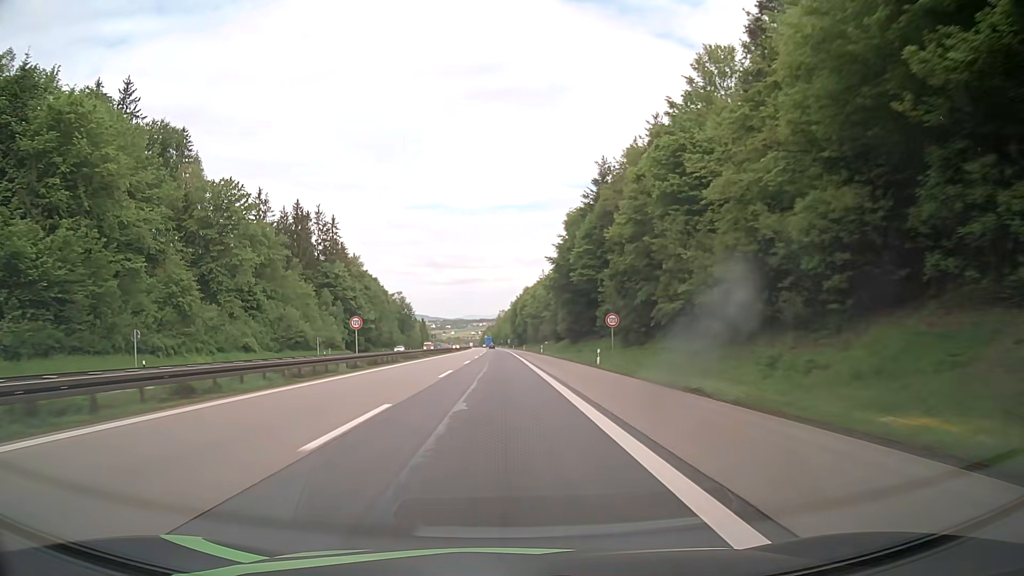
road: motorway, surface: asphalt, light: Day
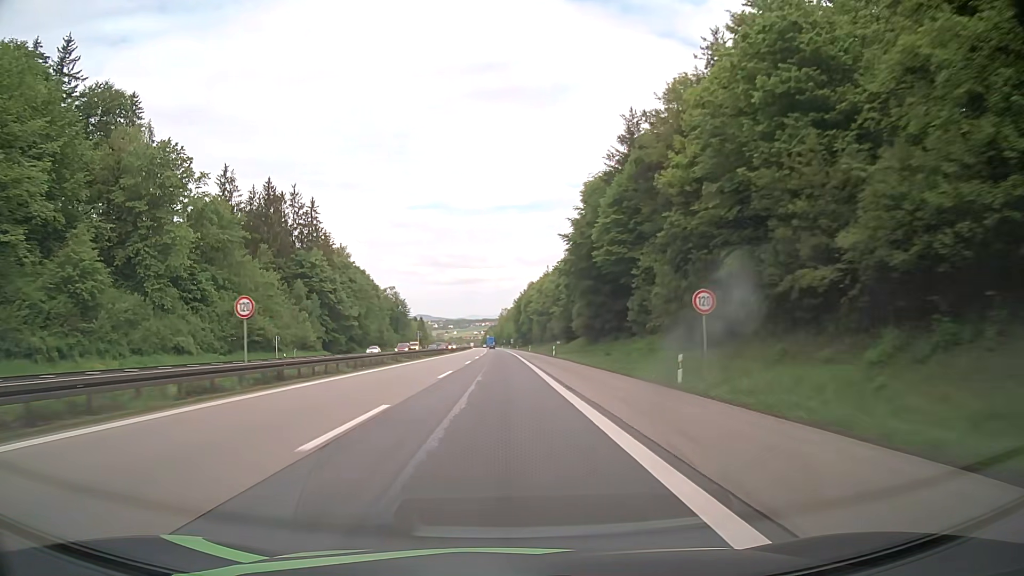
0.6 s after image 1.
(-0.1, +18.2) m; -1°
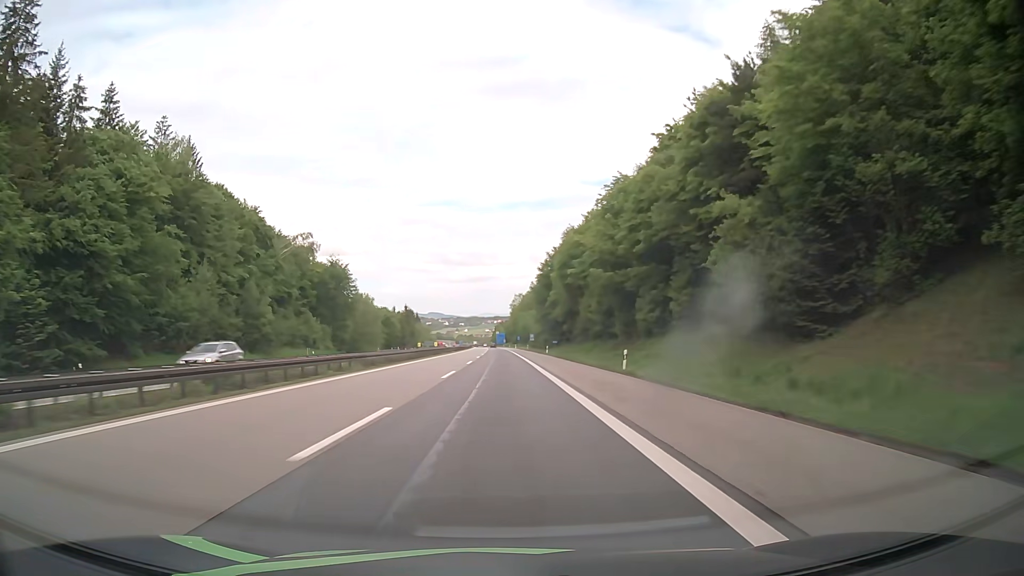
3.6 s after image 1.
(-0.6, +90.4) m; -1°
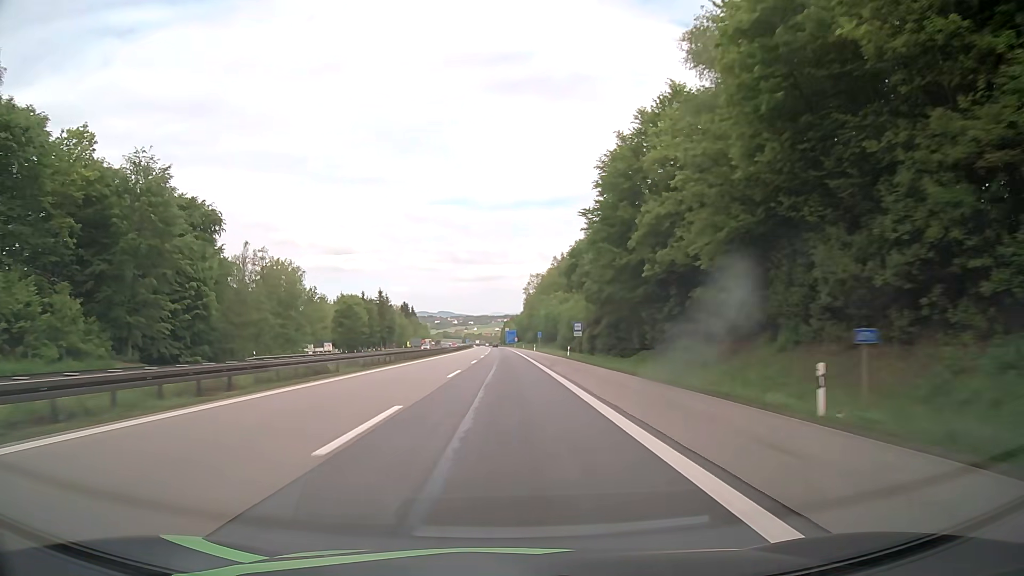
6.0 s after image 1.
(-0.5, +71.8) m; -1°
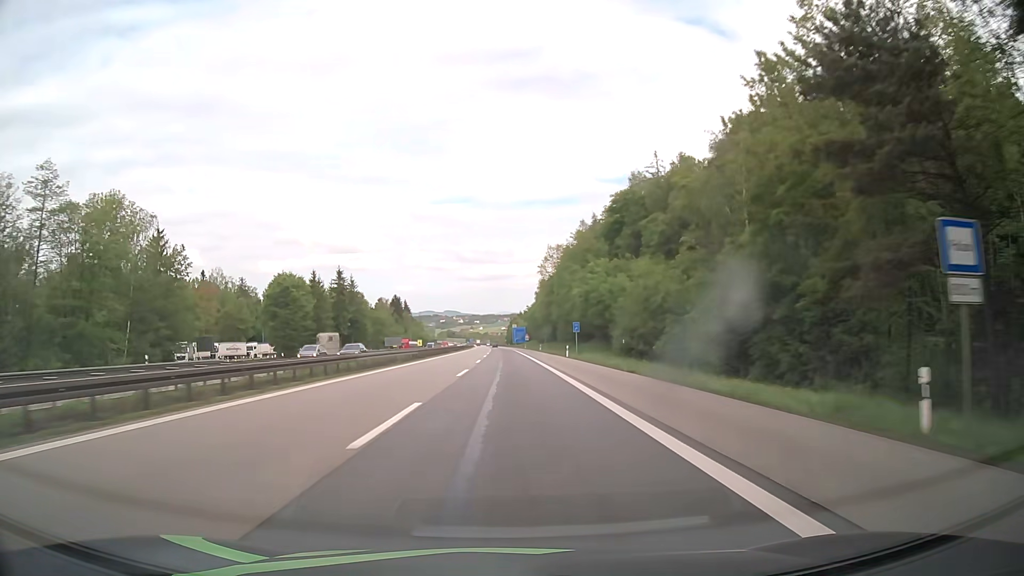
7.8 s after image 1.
(-0.2, +53.3) m; 0°
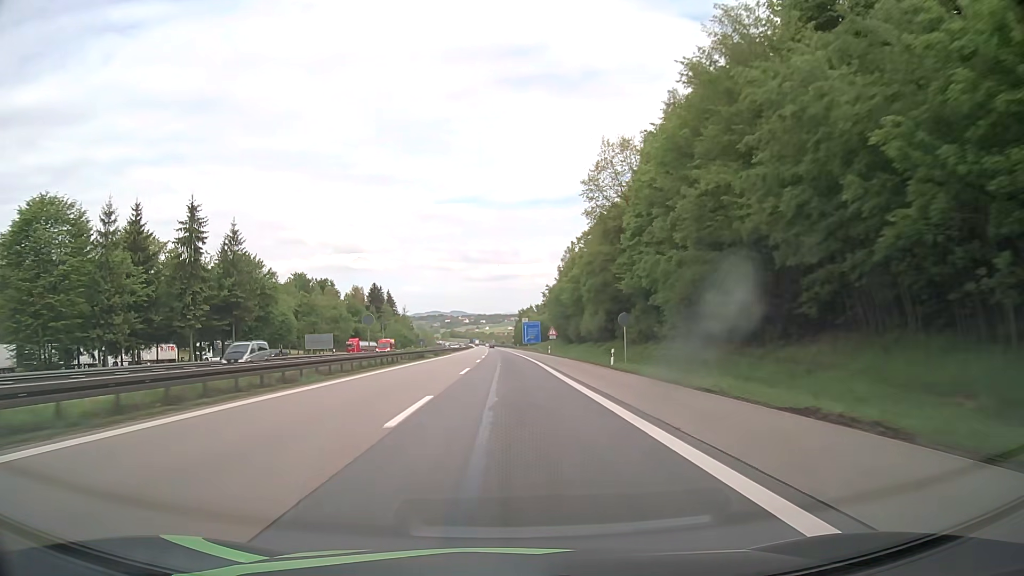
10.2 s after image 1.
(-0.3, +69.3) m; 0°
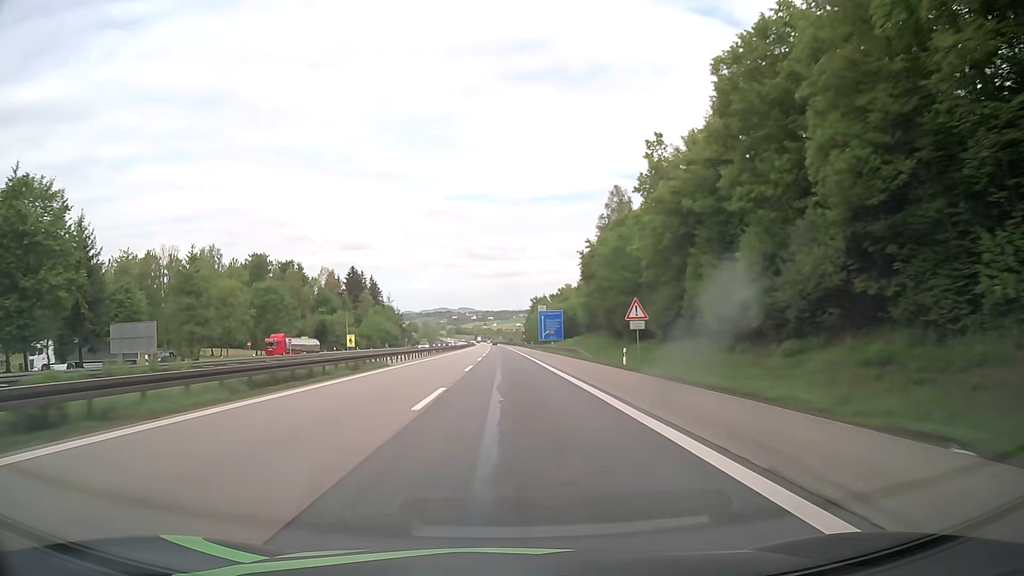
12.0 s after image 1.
(-0.4, +51.4) m; -1°
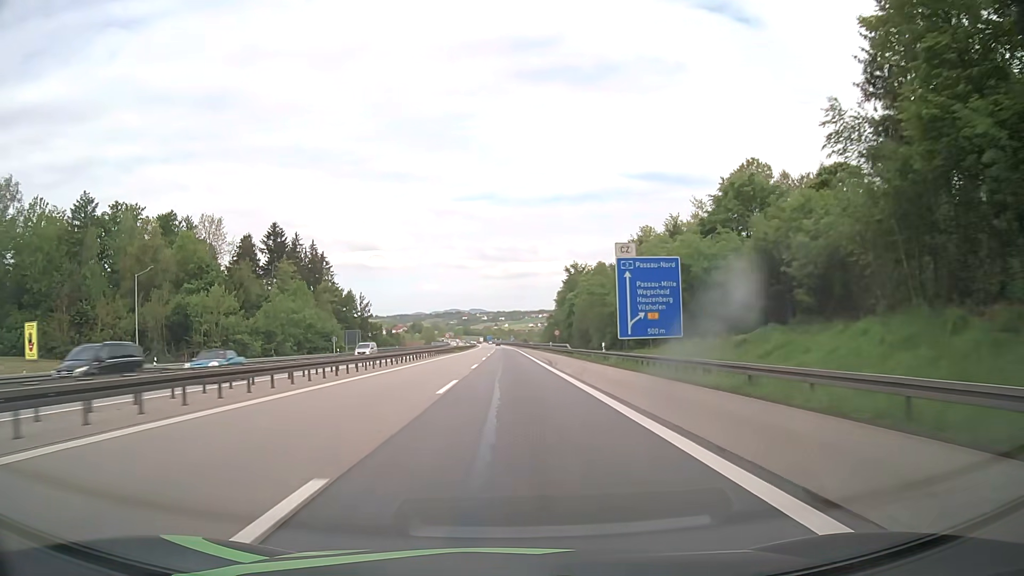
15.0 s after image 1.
(-0.7, +85.3) m; -1°
(0, +10) (0, +20) (0, +30) (0, +40) (0, +50) (0, +60) (0, +70) (-1, +80) (-1, +90) (-1, +100) m
